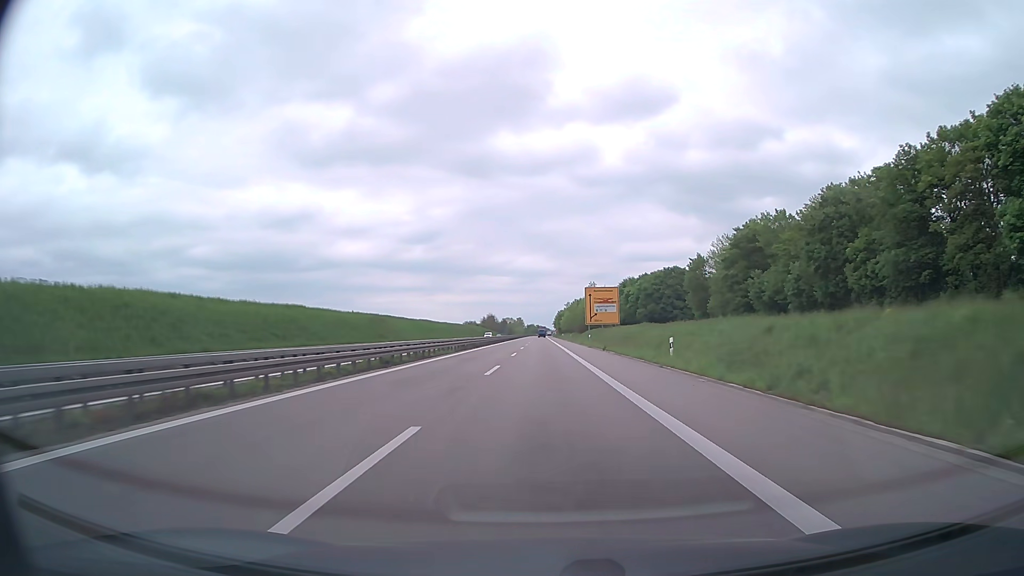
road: trunk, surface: asphalt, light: Day
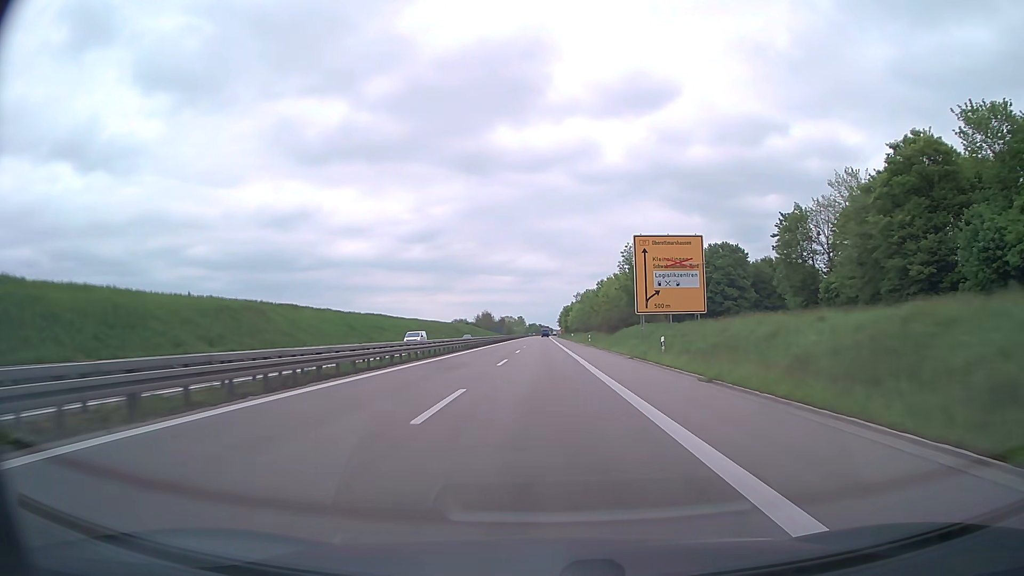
(0.0, +48.1) m; 0°
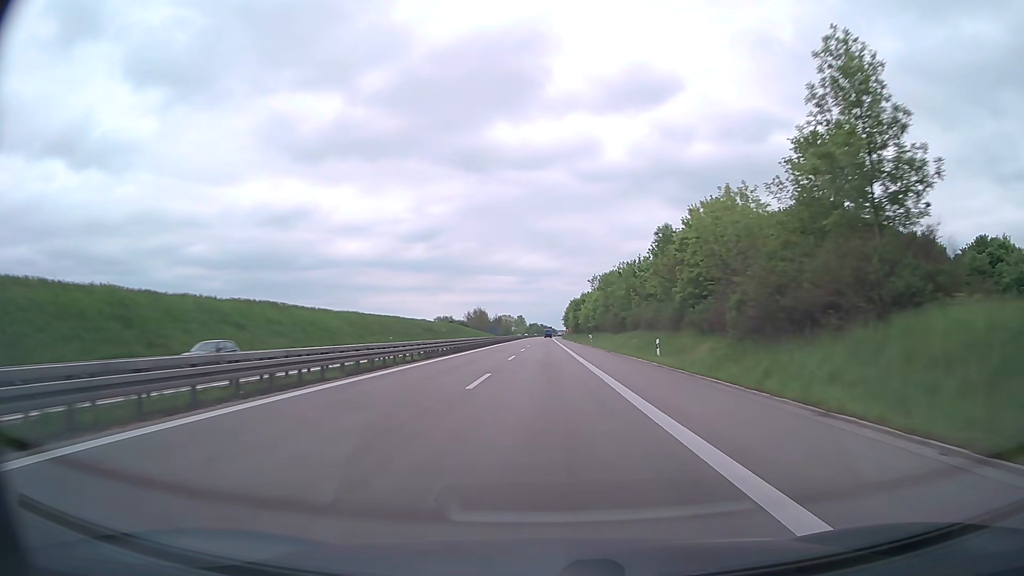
(-0.1, +48.0) m; 0°
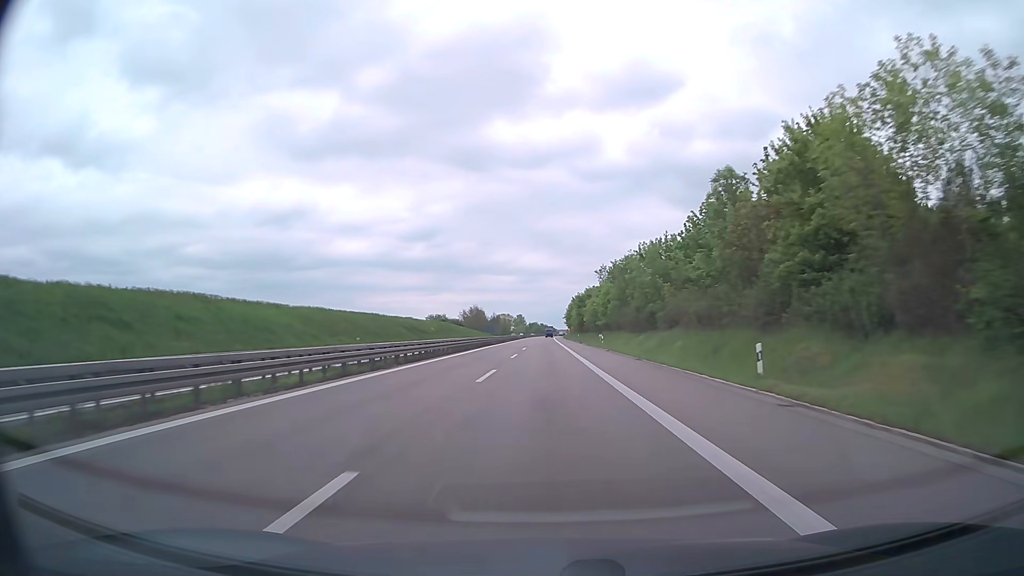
(0.0, +16.0) m; 0°
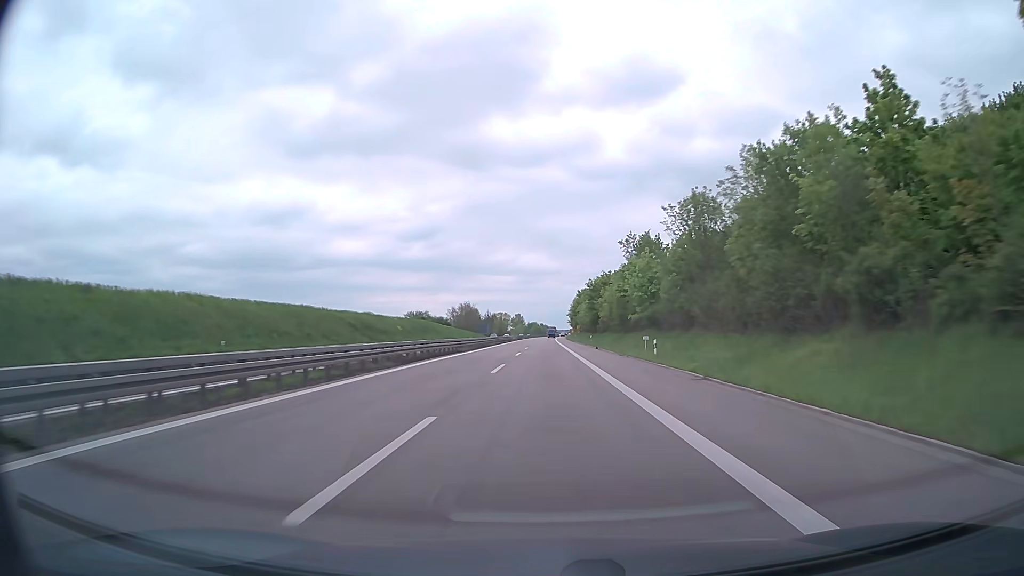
(0.0, +32.0) m; 0°
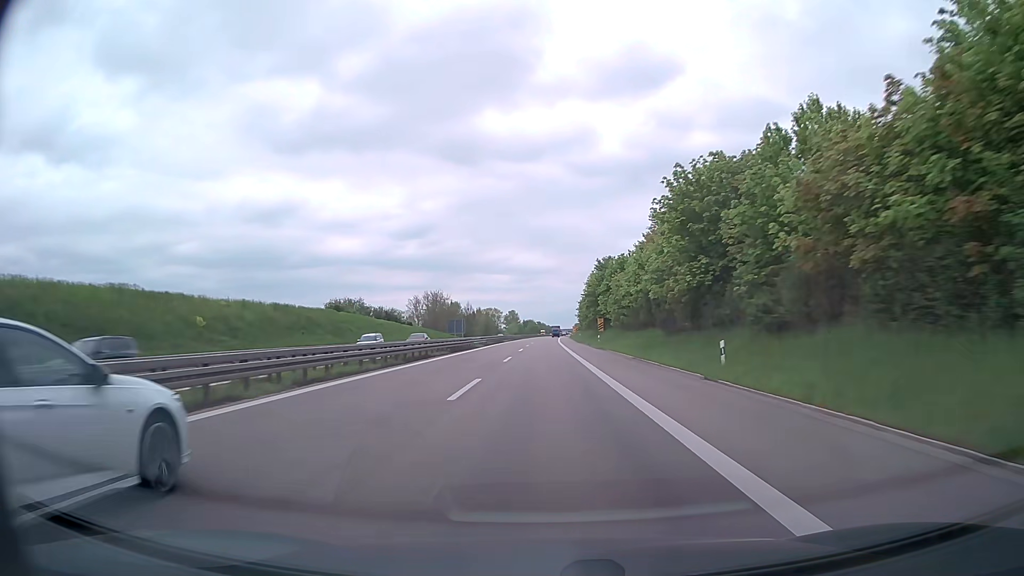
(+0.3, +63.9) m; 0°
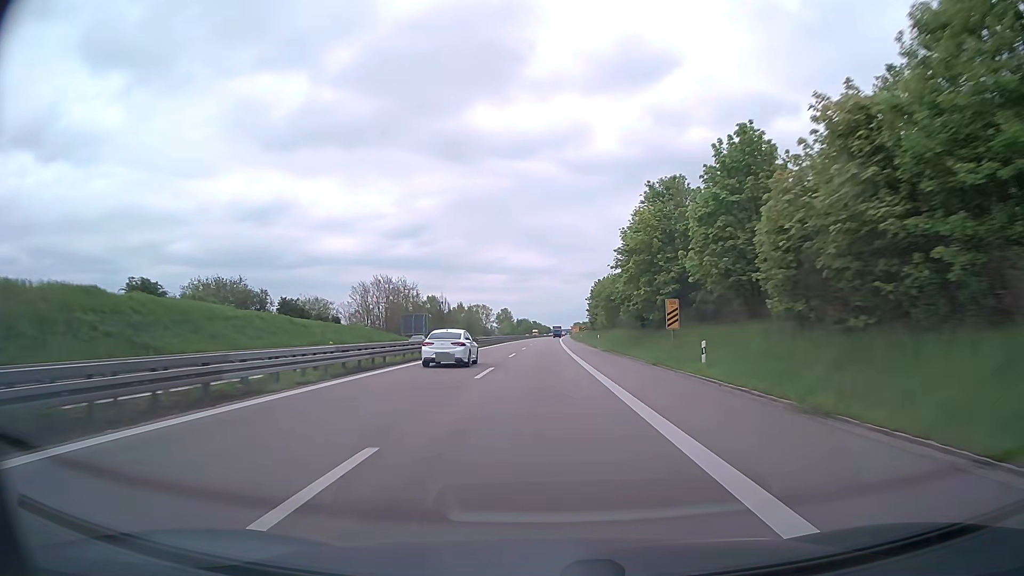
(+0.1, +47.9) m; 0°
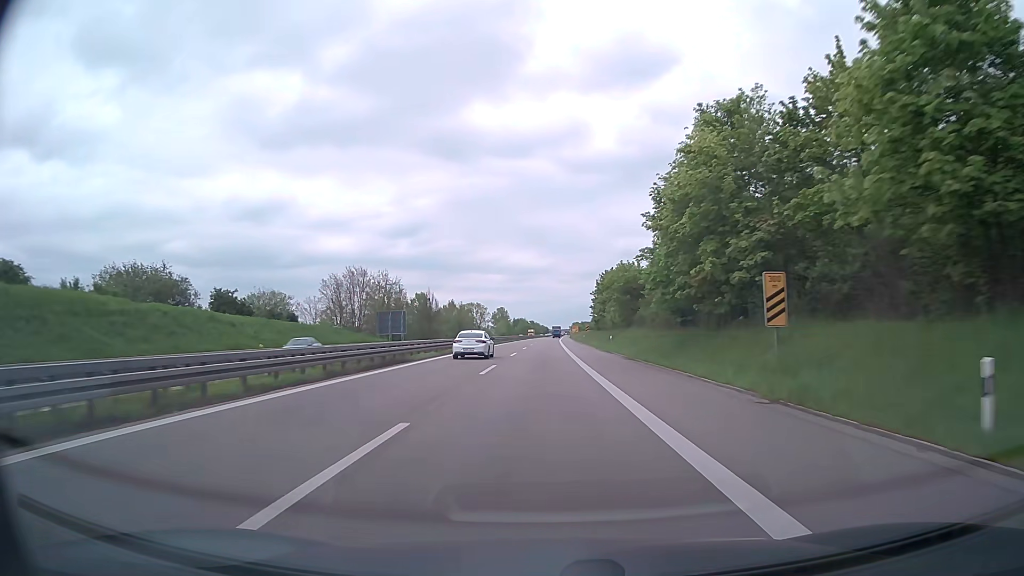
(0.0, +16.0) m; 0°
(0, +10) (0, +20) (0, +30) (0, +40) (0, +50) (0, +60) (0, +70) (0, +80) (0, +90) (+1, +100) m
